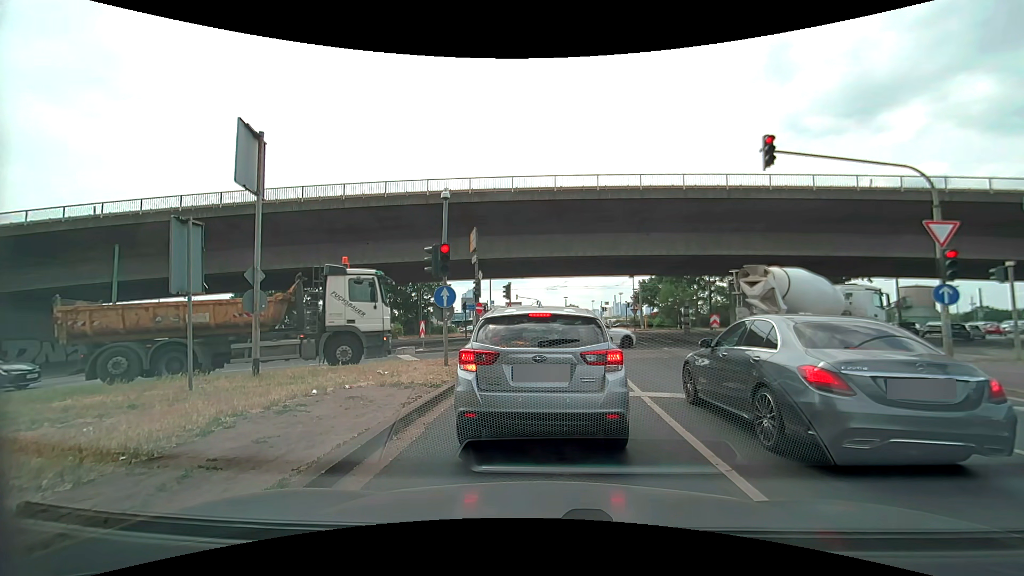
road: primary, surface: asphalt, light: Day
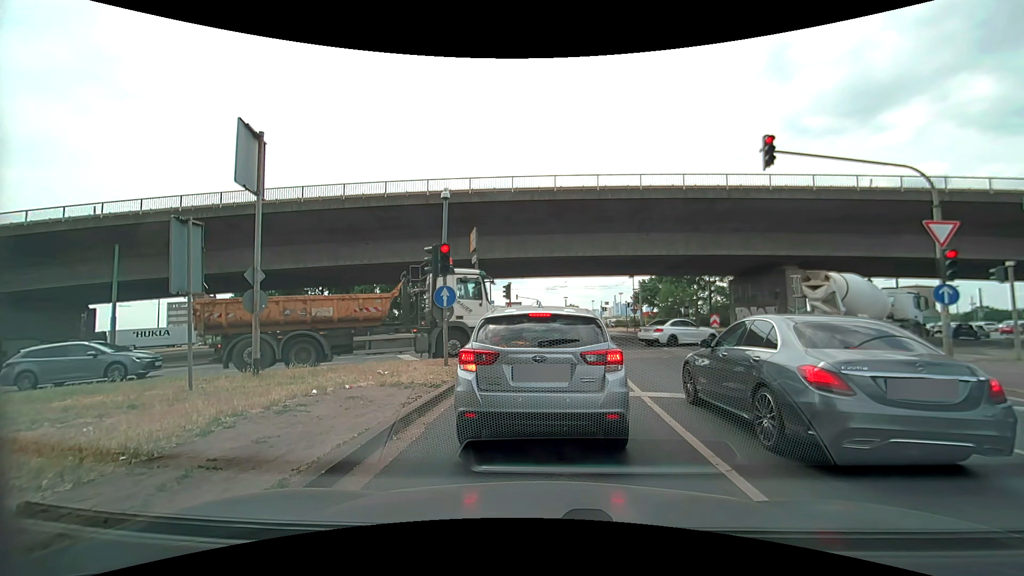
(0.0, 0.0) m; 0°
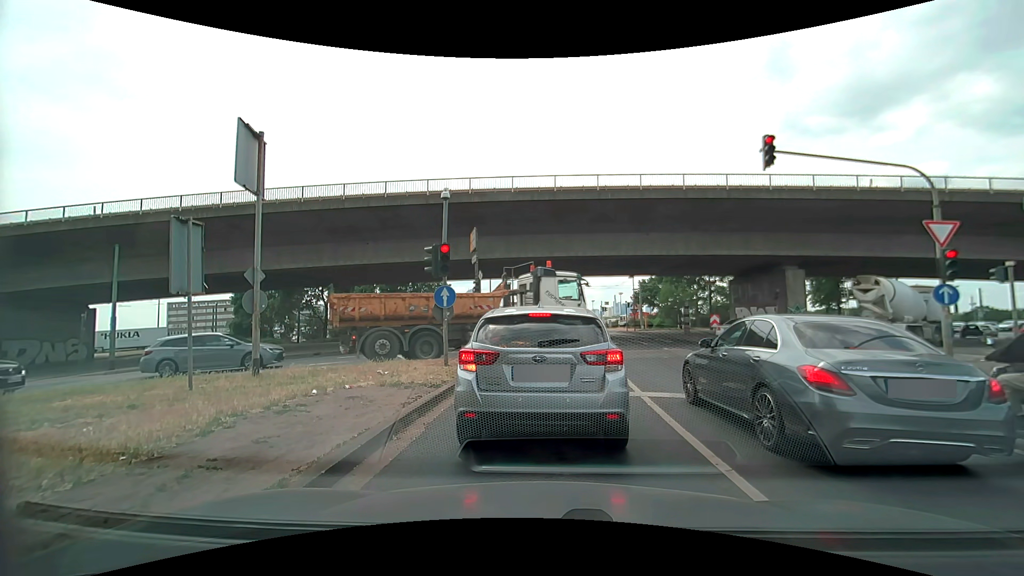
(0.0, 0.0) m; 0°
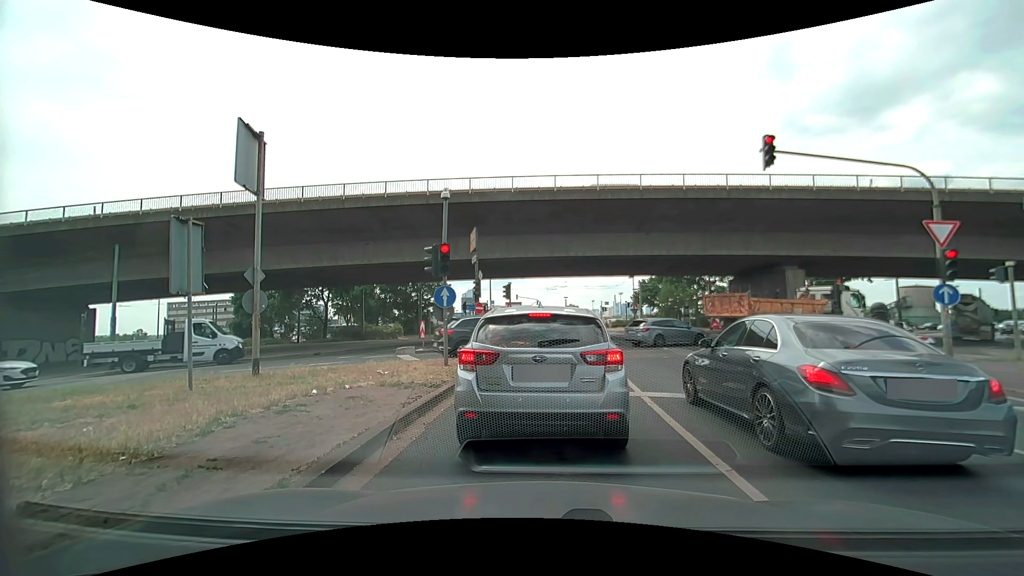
(0.0, 0.0) m; 0°
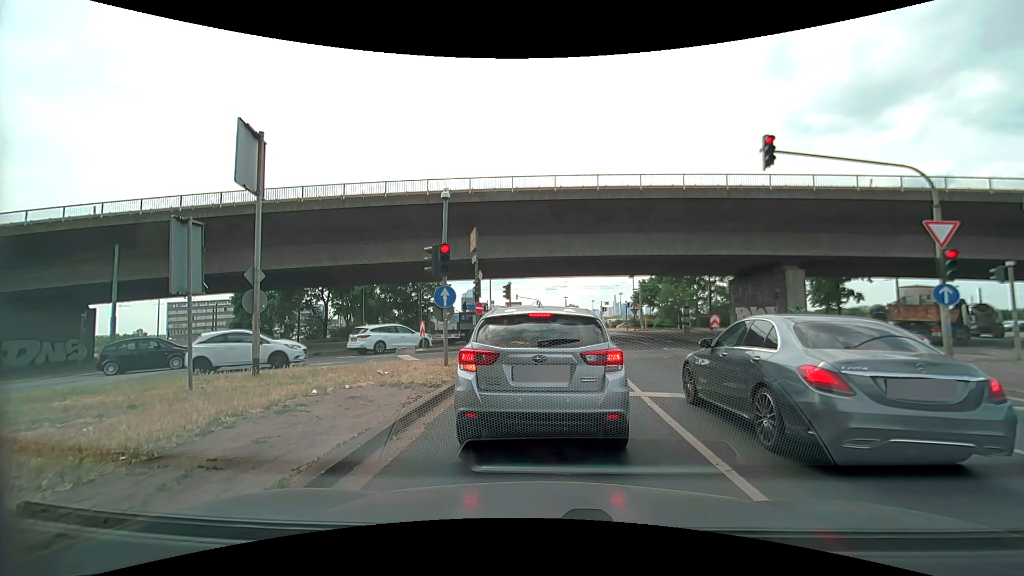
(0.0, 0.0) m; 0°
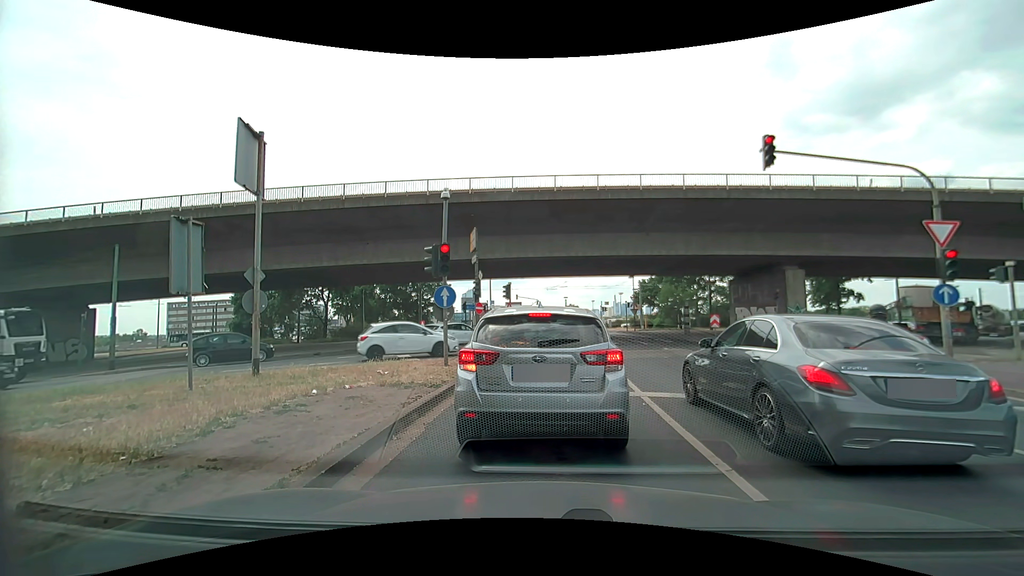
(0.0, 0.0) m; 0°
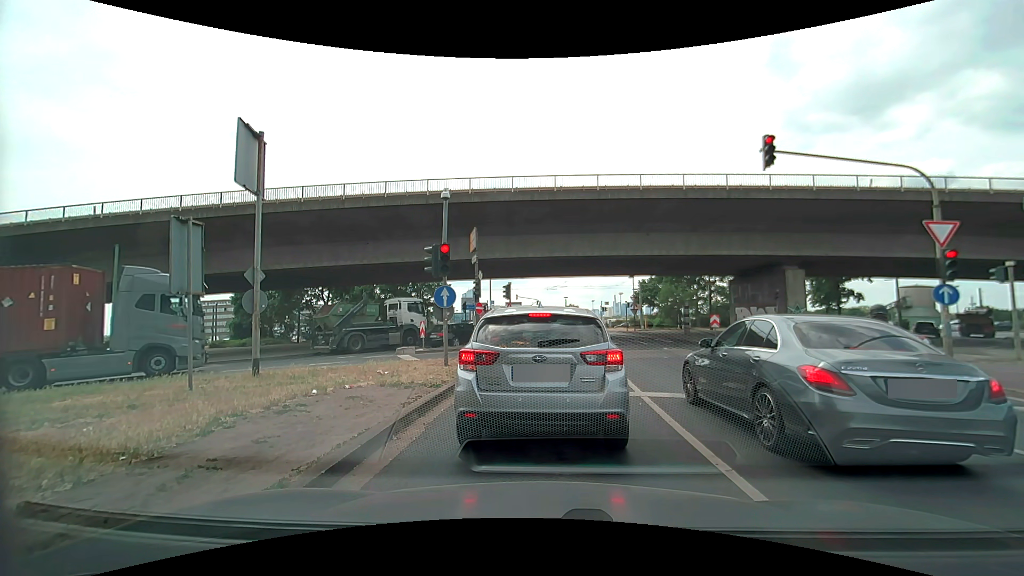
(0.0, 0.0) m; 0°
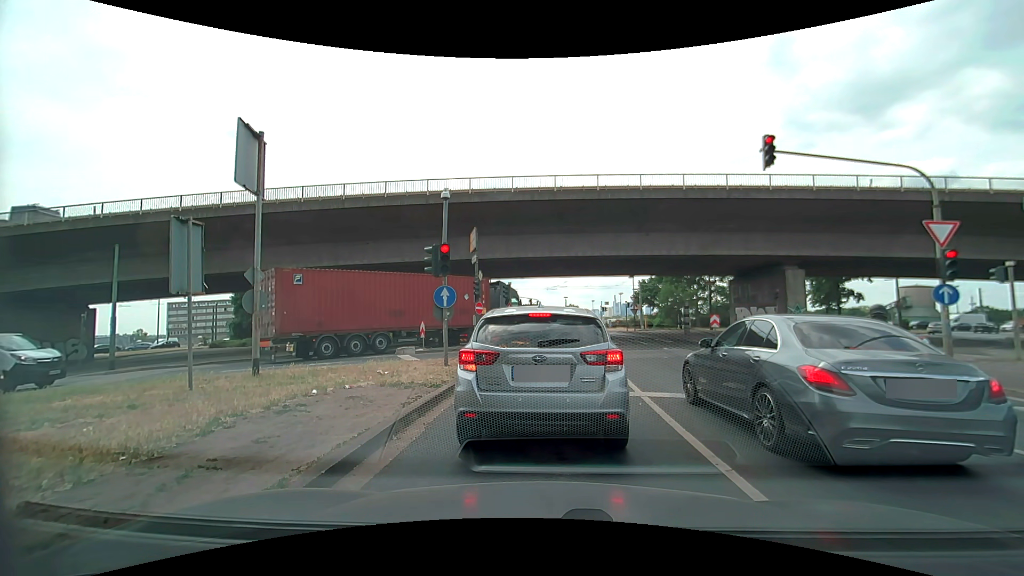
(0.0, 0.0) m; 0°
